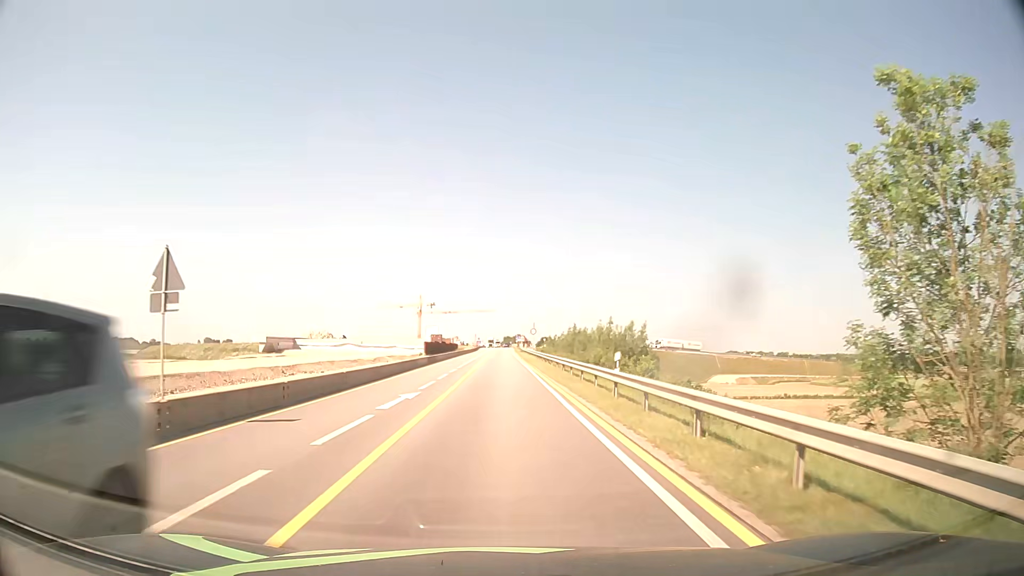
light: Day
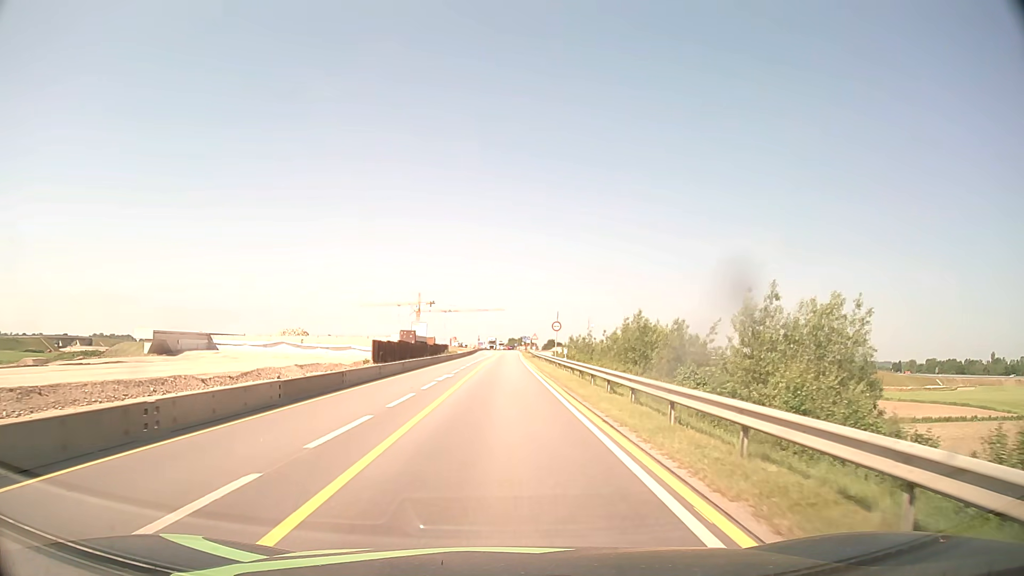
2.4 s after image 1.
(-0.1, +30.4) m; 0°
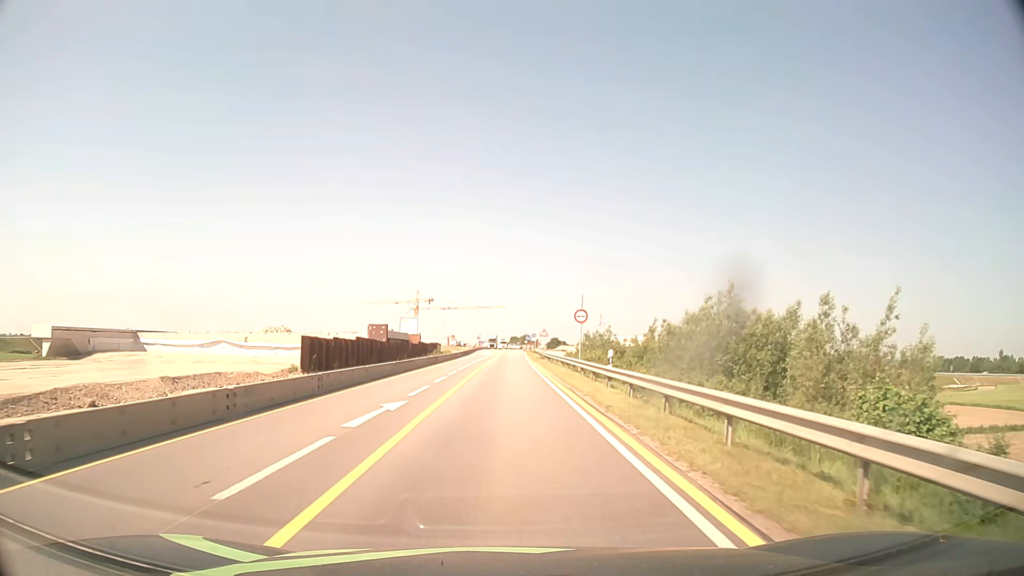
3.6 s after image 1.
(0.0, +15.2) m; 0°
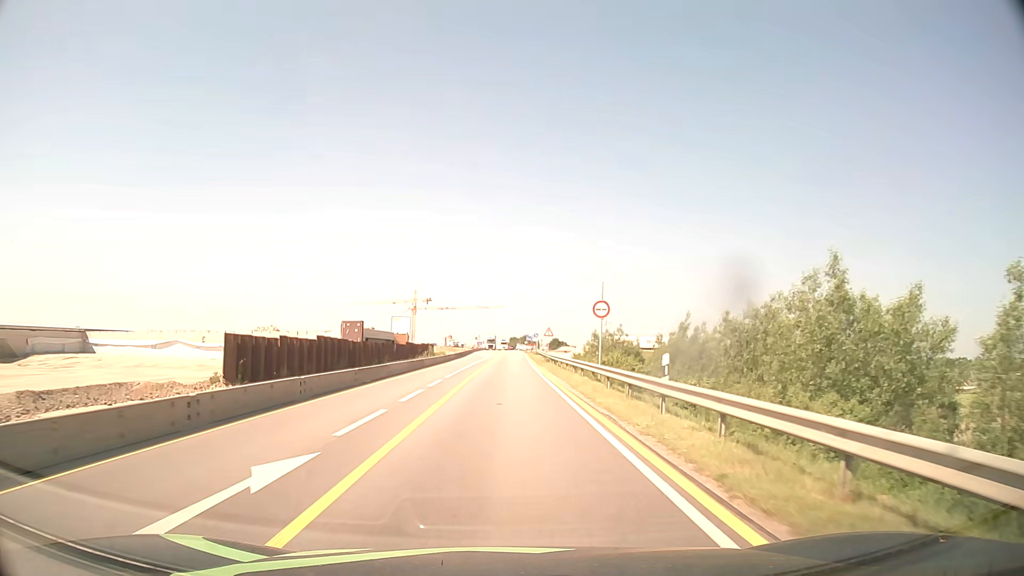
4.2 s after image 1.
(0.0, +7.6) m; 0°
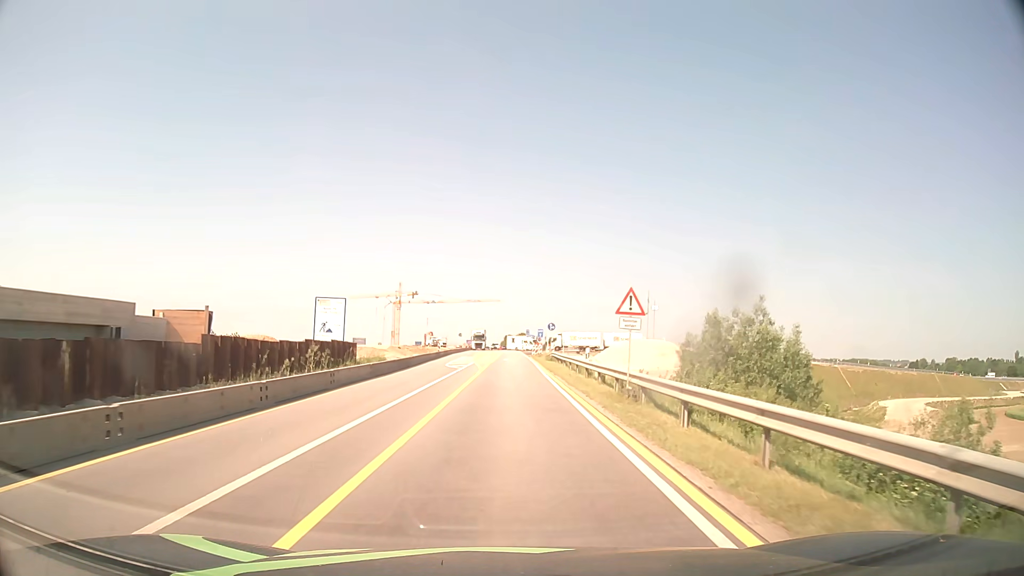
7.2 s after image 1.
(+0.3, +38.1) m; +1°
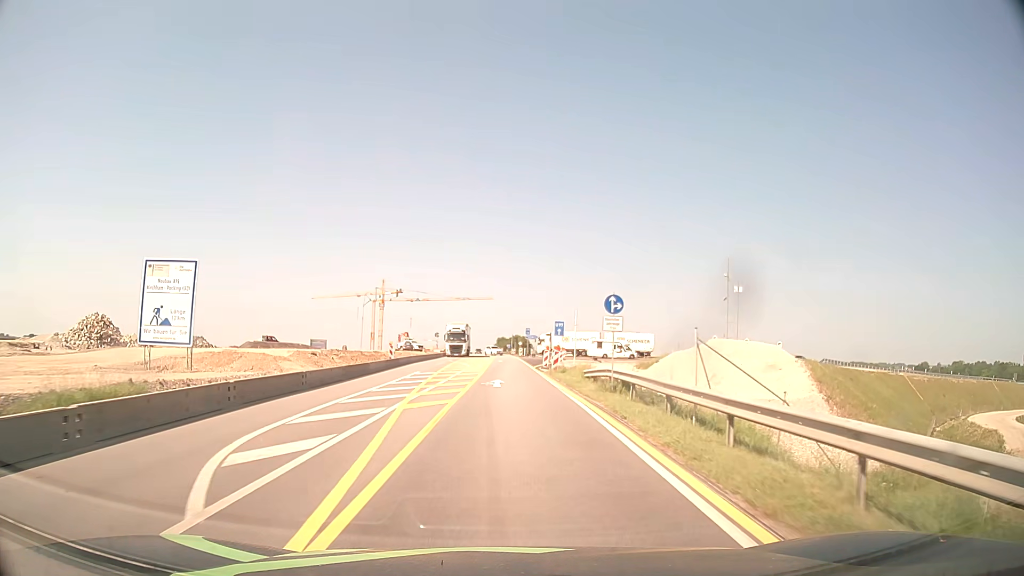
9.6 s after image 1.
(0.0, +30.5) m; +1°
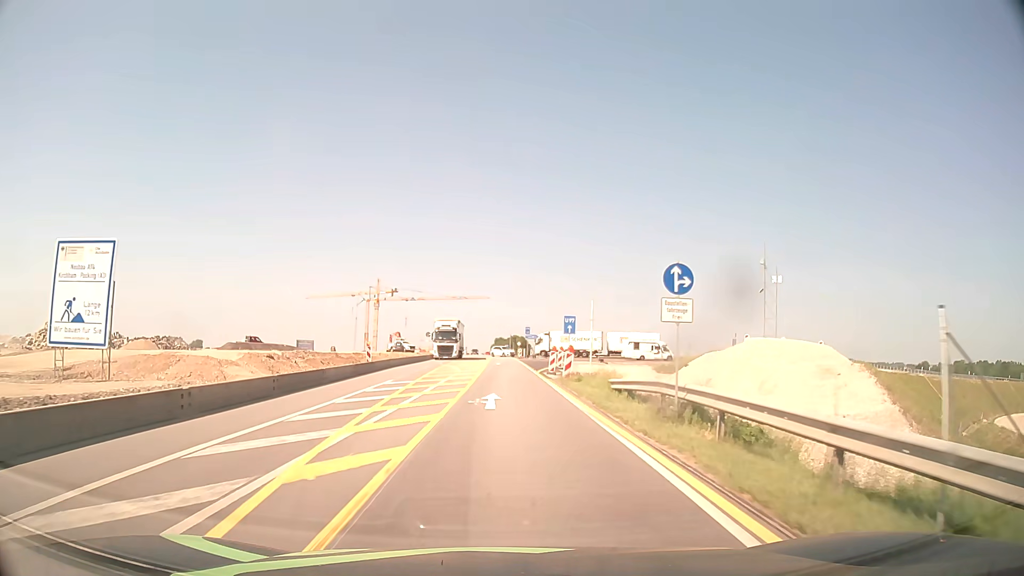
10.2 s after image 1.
(0.0, +7.6) m; 0°
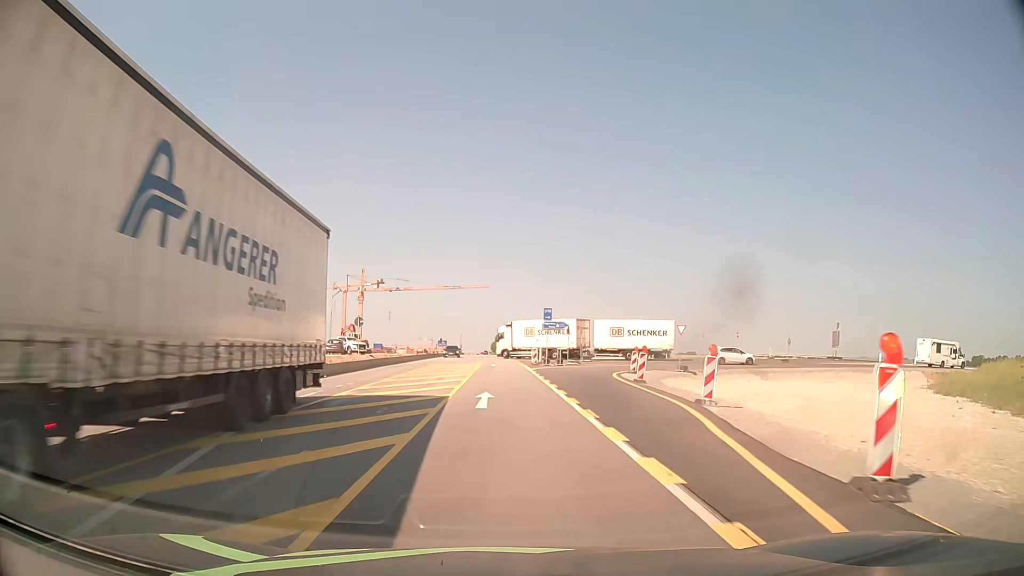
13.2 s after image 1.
(0.0, +38.1) m; 0°
(0, +10) (0, +20) (0, +30) (0, +40) (-1, +50) (-1, +60) (-1, +70) (-1, +80) (-1, +90) (-1, +100) m
